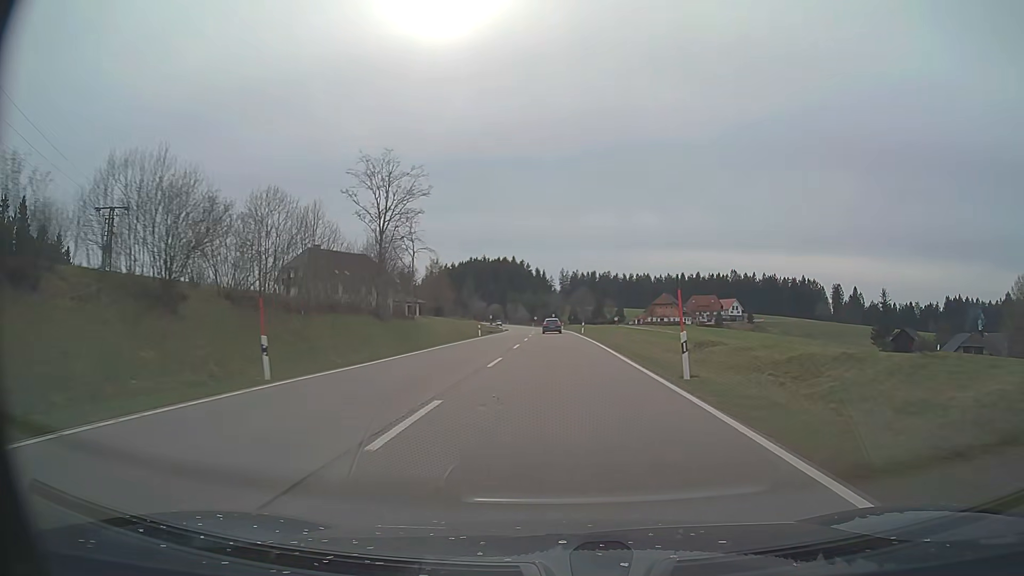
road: primary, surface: asphalt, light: Day
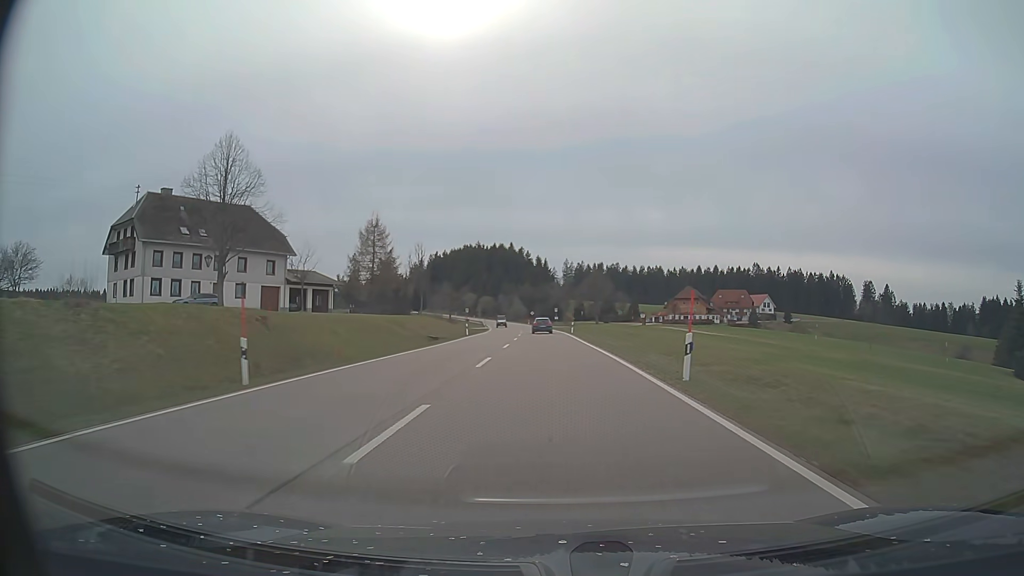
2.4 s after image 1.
(-0.2, +48.8) m; 0°
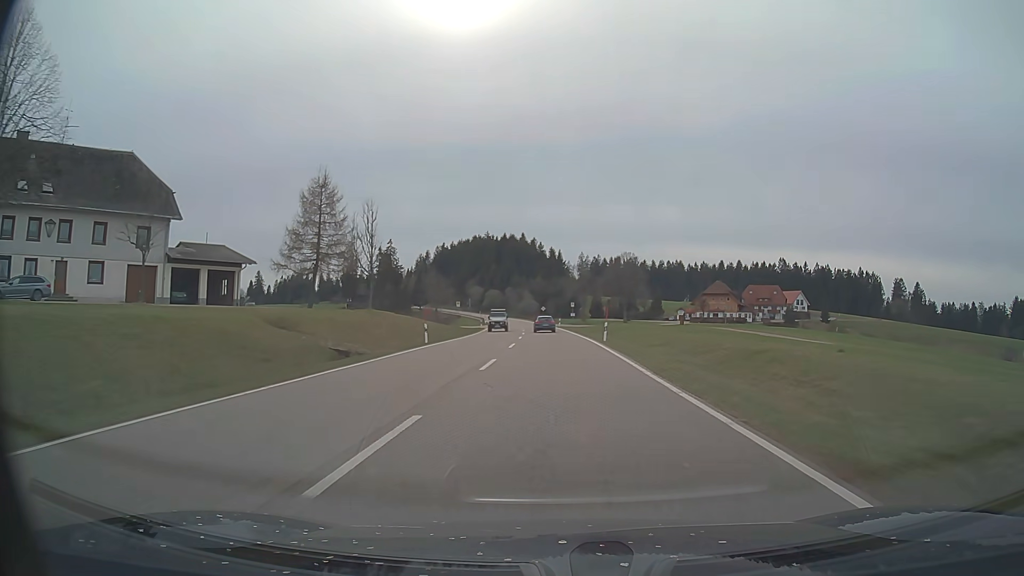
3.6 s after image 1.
(-0.3, +25.8) m; -1°
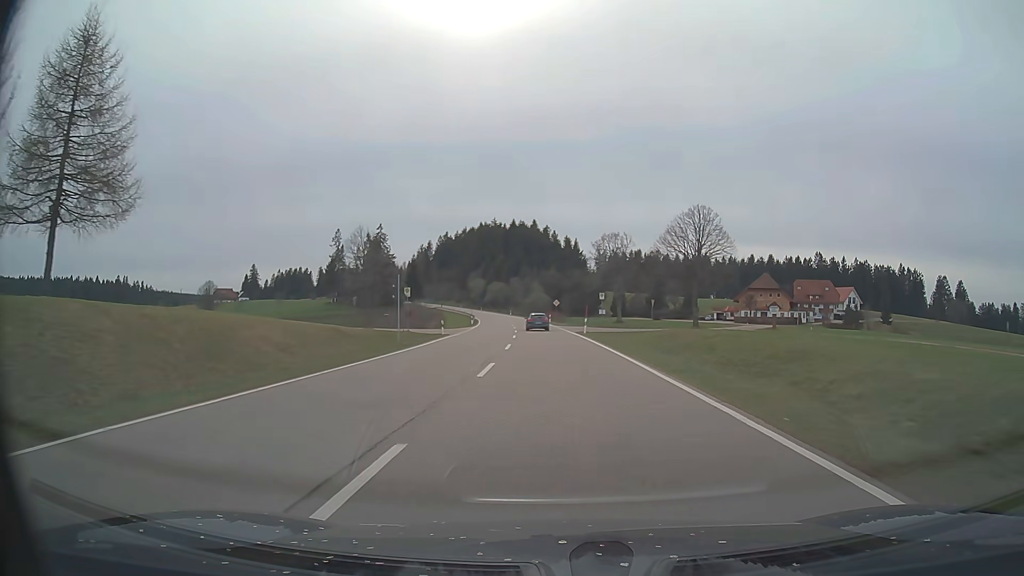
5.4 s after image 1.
(-0.4, +38.1) m; -1°
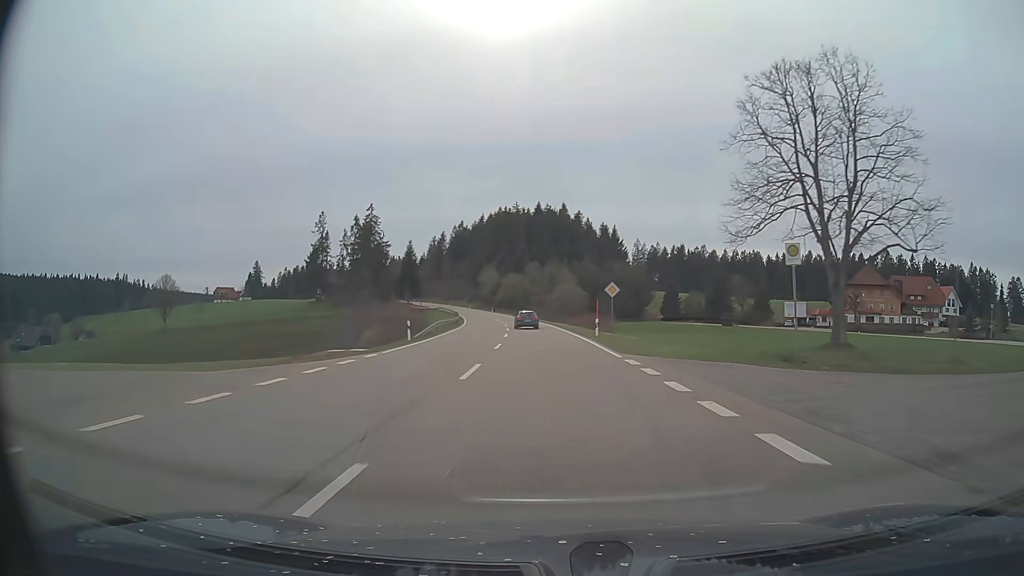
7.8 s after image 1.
(-1.0, +49.1) m; -2°
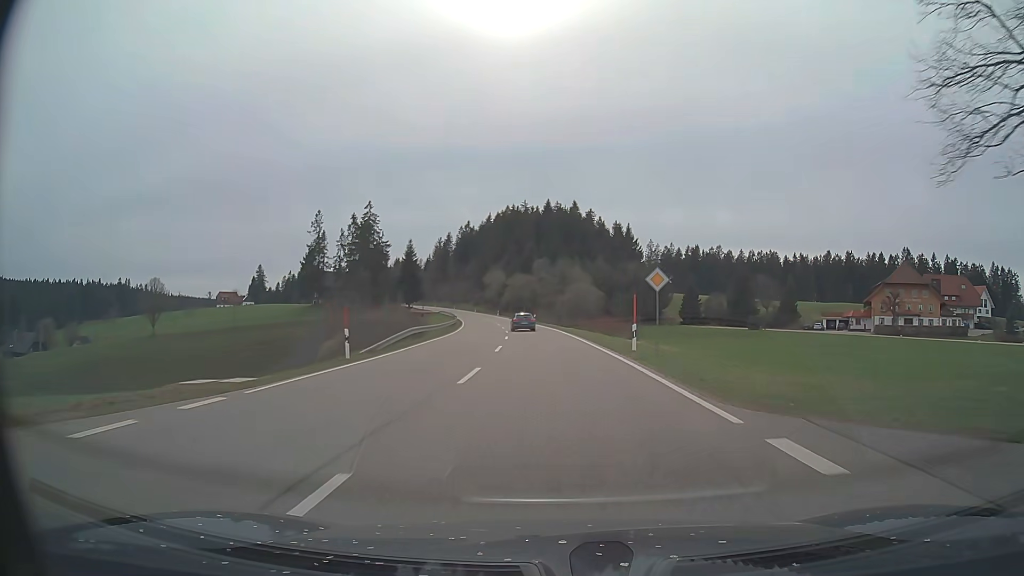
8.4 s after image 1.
(-0.1, +12.3) m; -1°
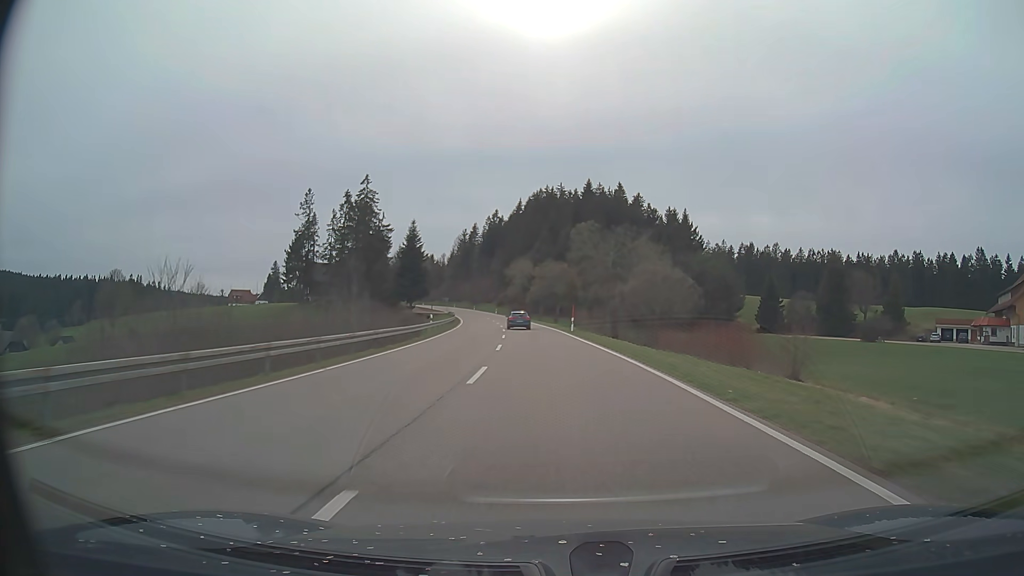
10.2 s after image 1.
(-1.0, +36.7) m; -3°
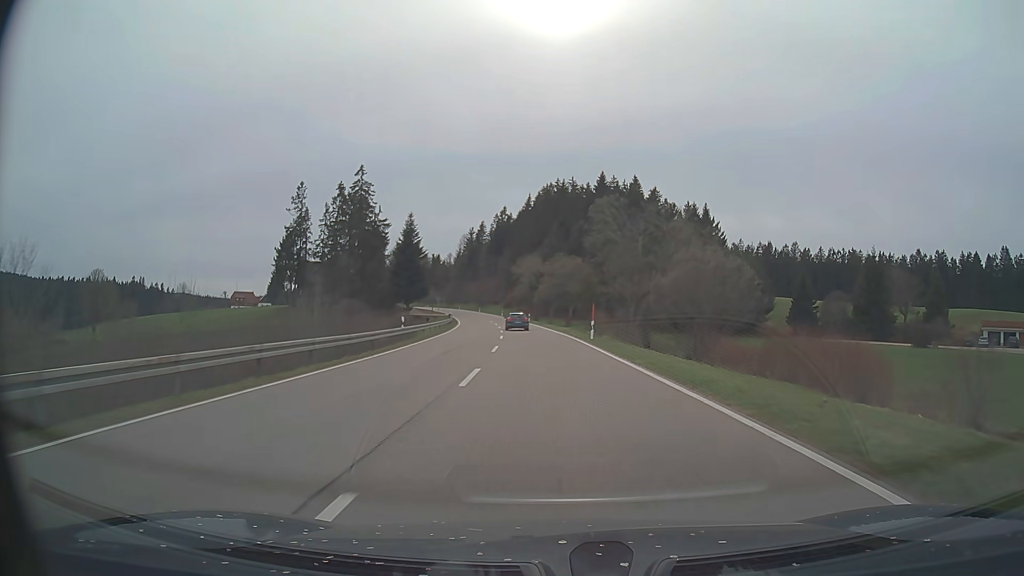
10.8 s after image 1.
(-0.1, +12.2) m; -1°
(0, +10) (0, +20) (-1, +30) (-1, +40) (-2, +50) (-3, +60) (-4, +70) (-5, +80) (-6, +90) (-8, +100) m
